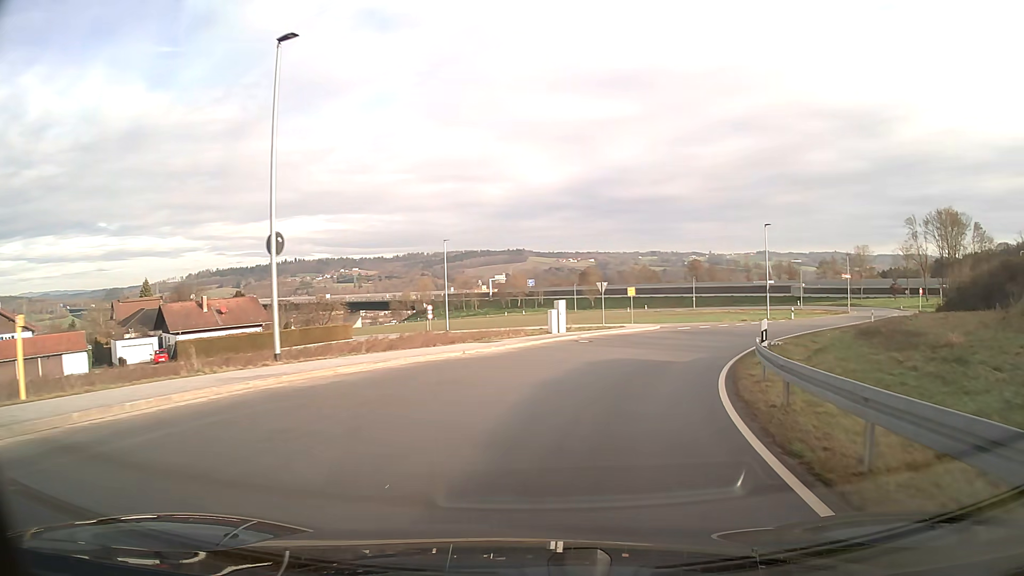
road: unclassified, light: Day
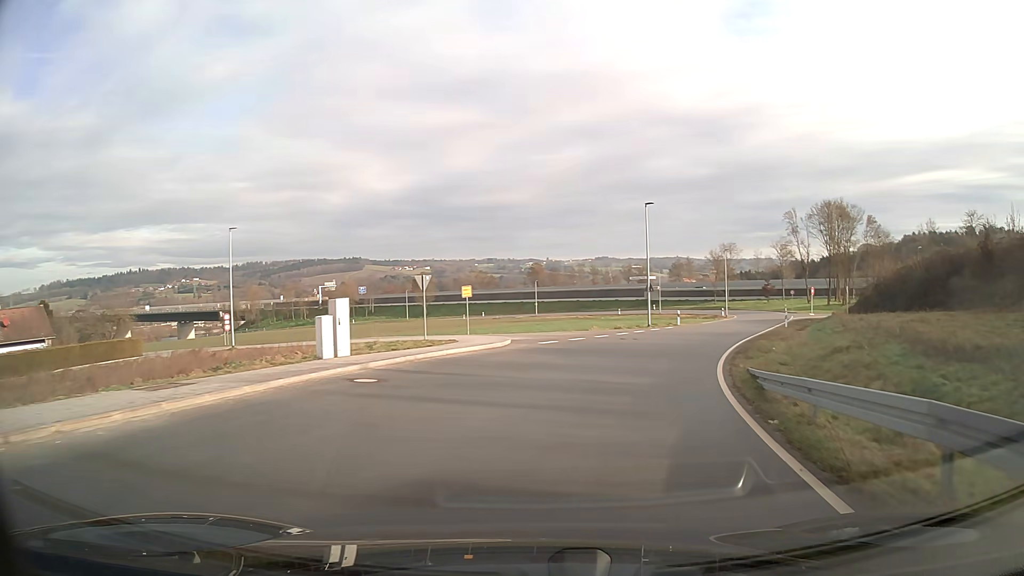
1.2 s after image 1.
(+1.6, +13.9) m; +14°
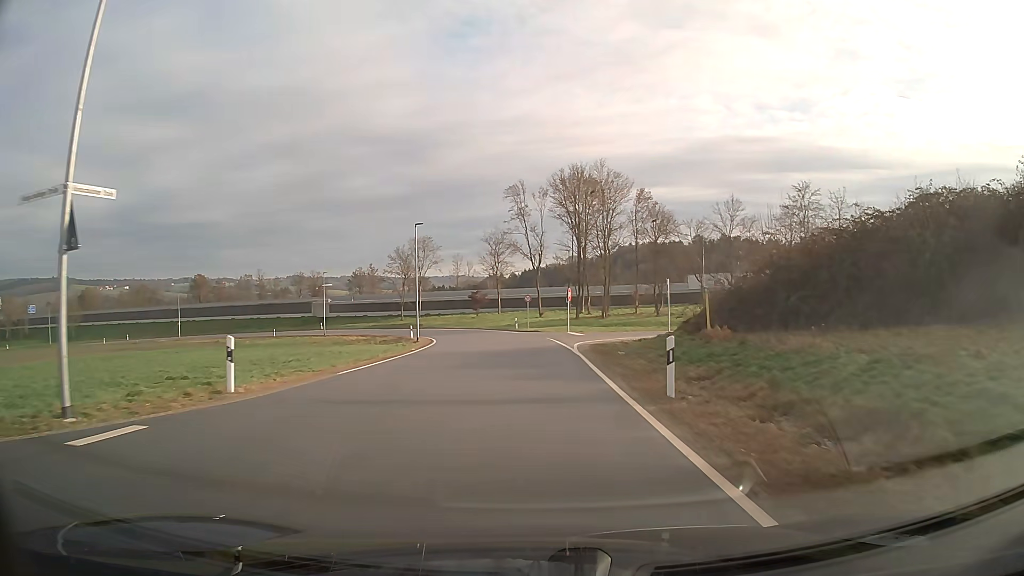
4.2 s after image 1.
(+8.9, +34.7) m; +24°
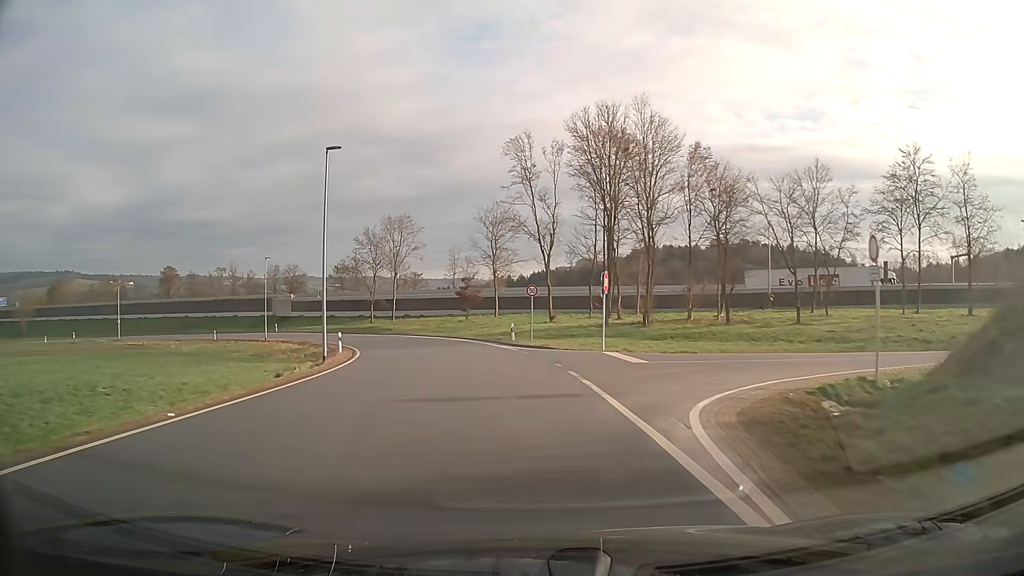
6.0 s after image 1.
(-0.1, +22.3) m; -2°
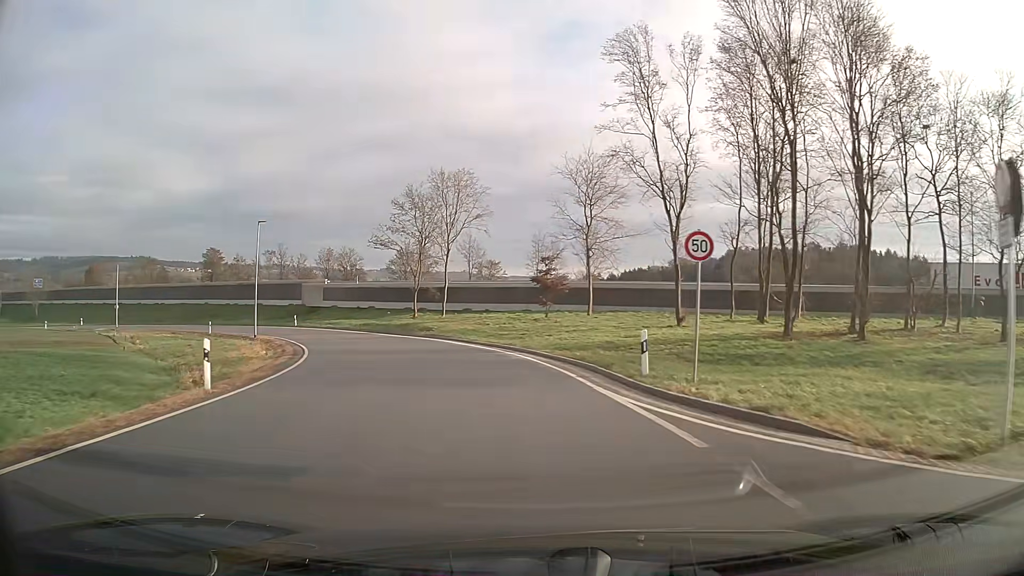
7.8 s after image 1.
(-1.3, +21.4) m; -8°
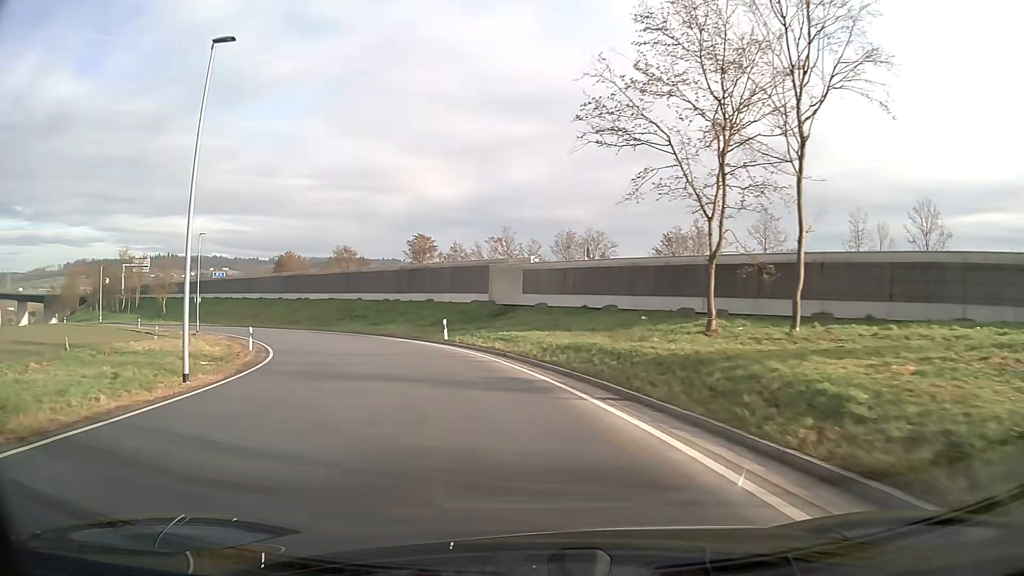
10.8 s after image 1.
(-6.5, +34.4) m; -23°
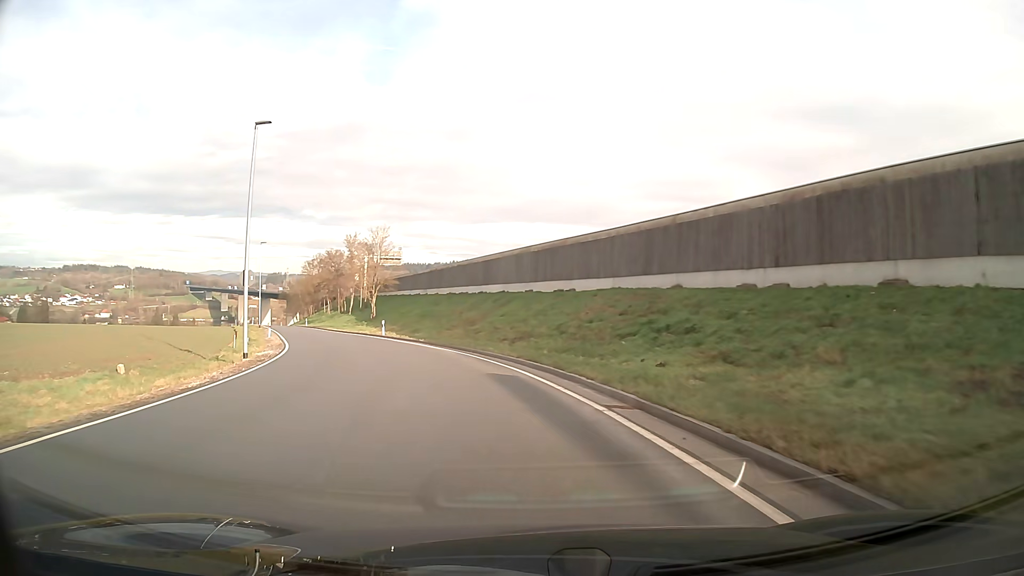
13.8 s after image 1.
(-8.5, +35.4) m; -27°
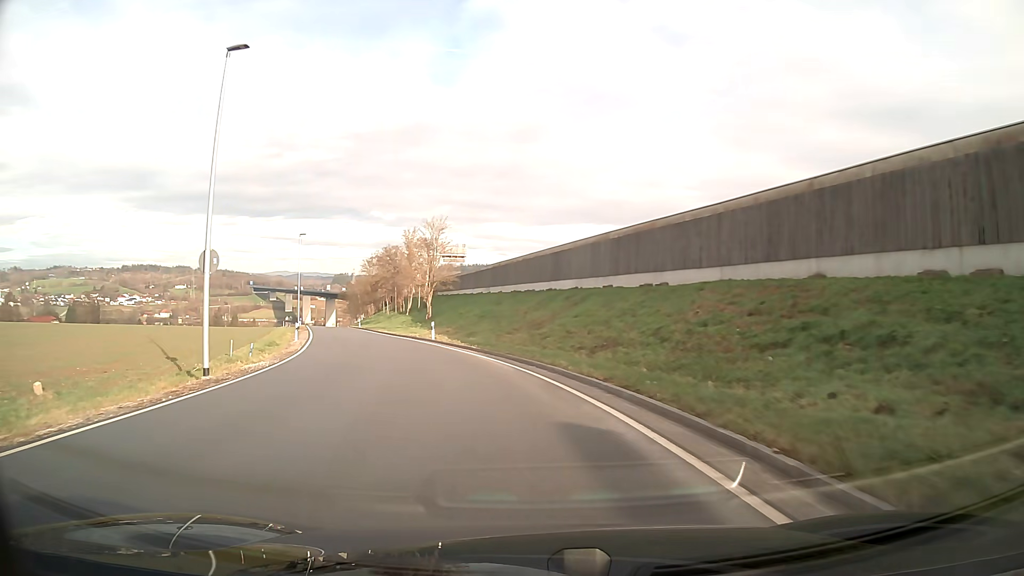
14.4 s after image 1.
(-0.4, +7.6) m; -6°
